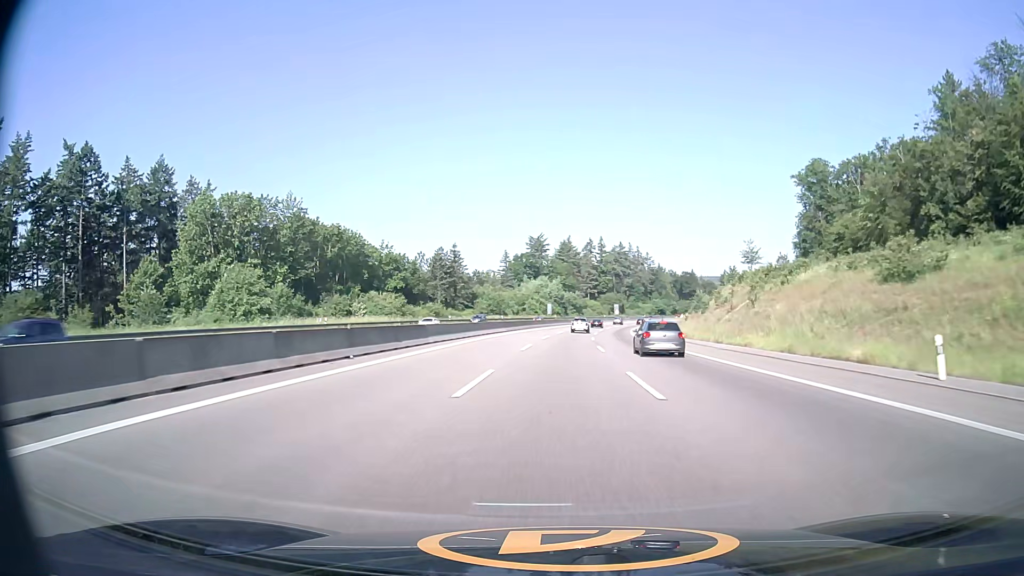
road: motorway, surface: asphalt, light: Day
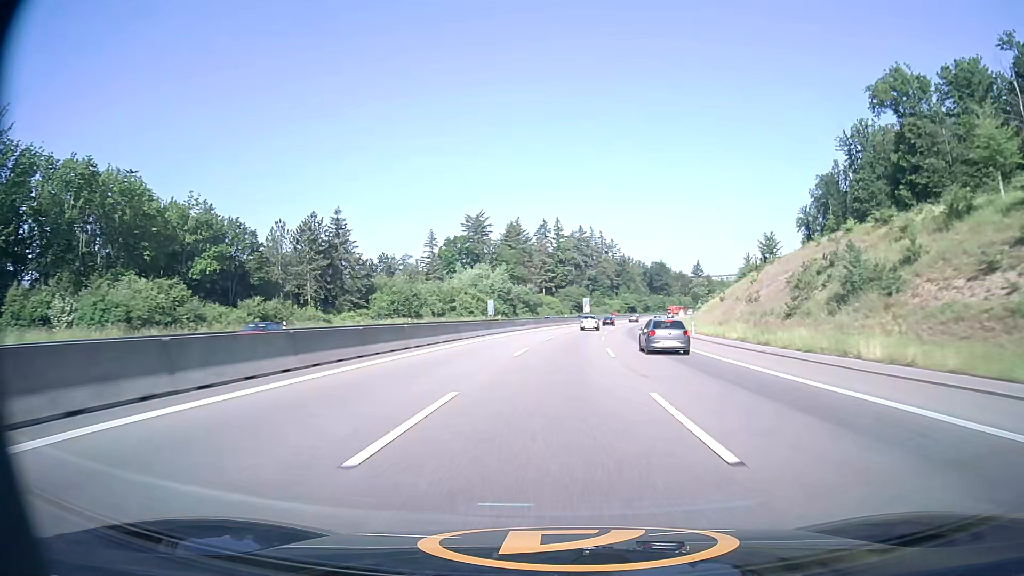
(+2.1, +58.9) m; +4°
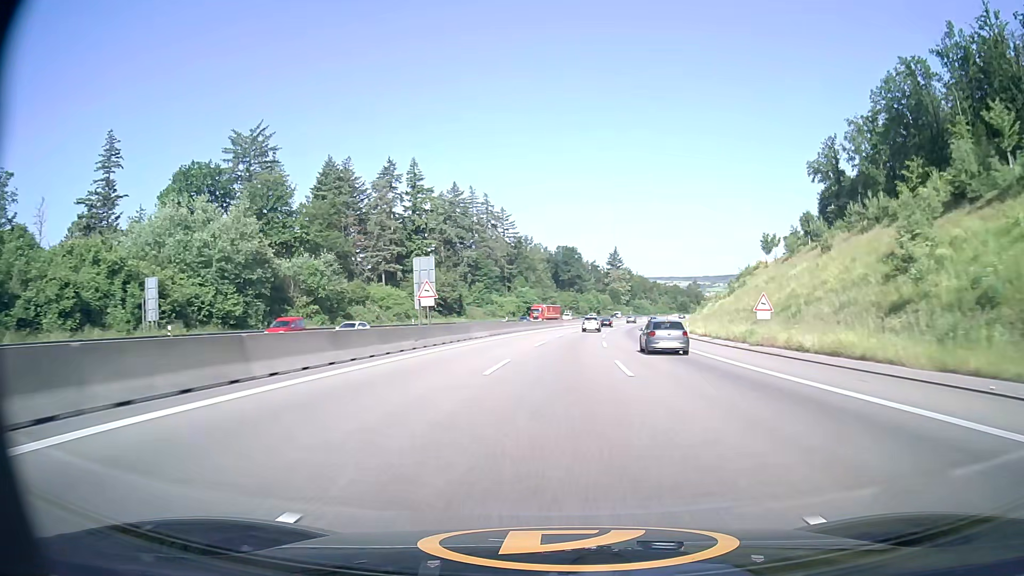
(+7.7, +97.1) m; +9°
(0, +10) (0, +20) (+1, +30) (+1, +40) (+2, +50) (+3, +60) (+4, +70) (+5, +80) (+7, +90) (+8, +100) m
